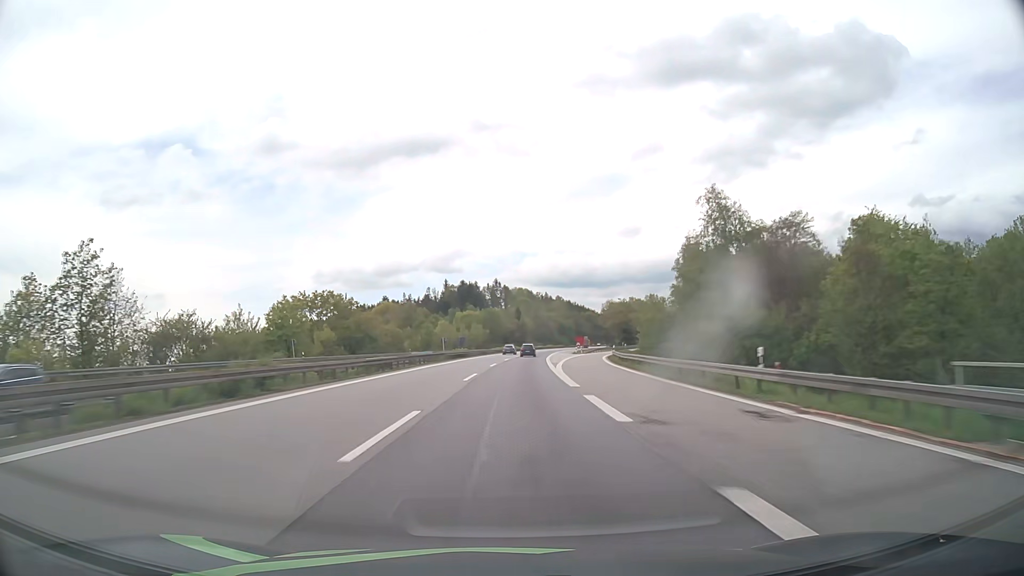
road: motorway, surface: asphalt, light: Day
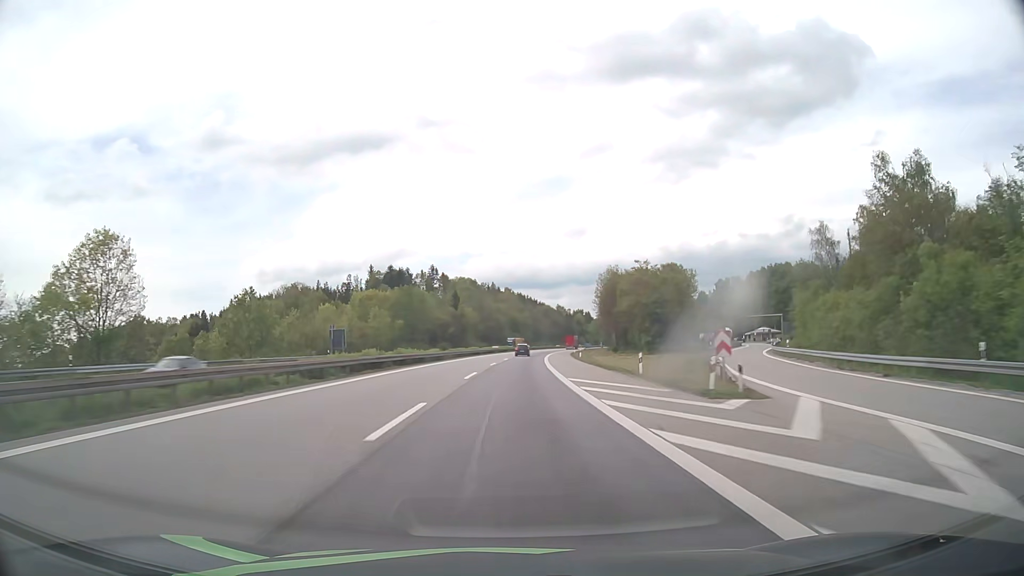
(+3.6, +89.0) m; +5°
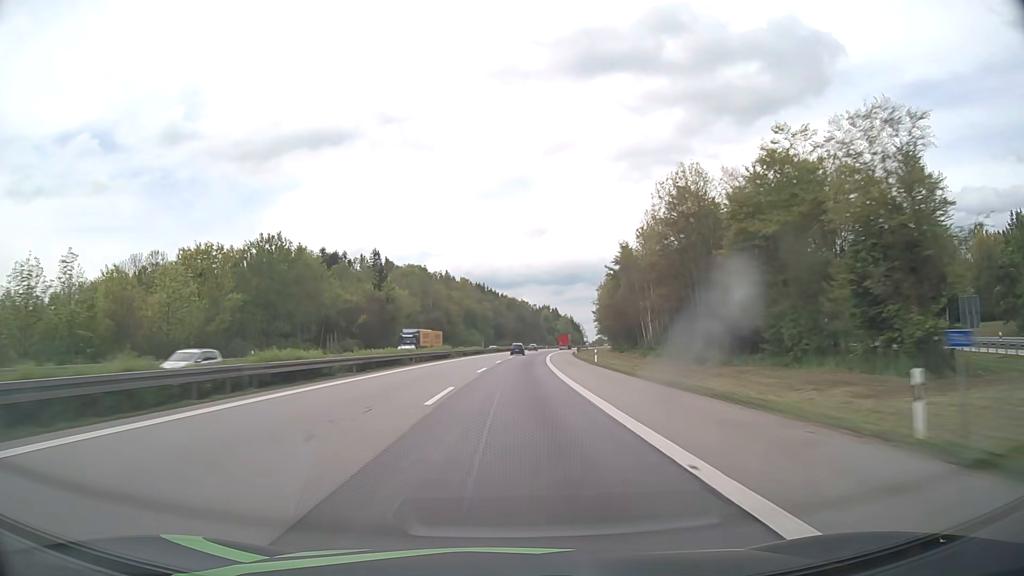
(+2.0, +66.8) m; +3°
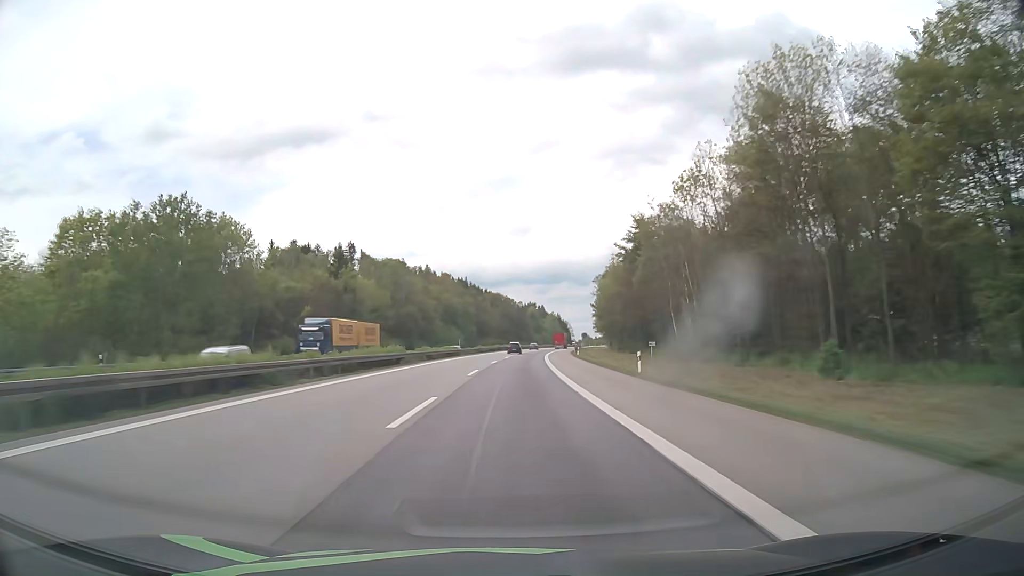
(+0.3, +22.3) m; +1°
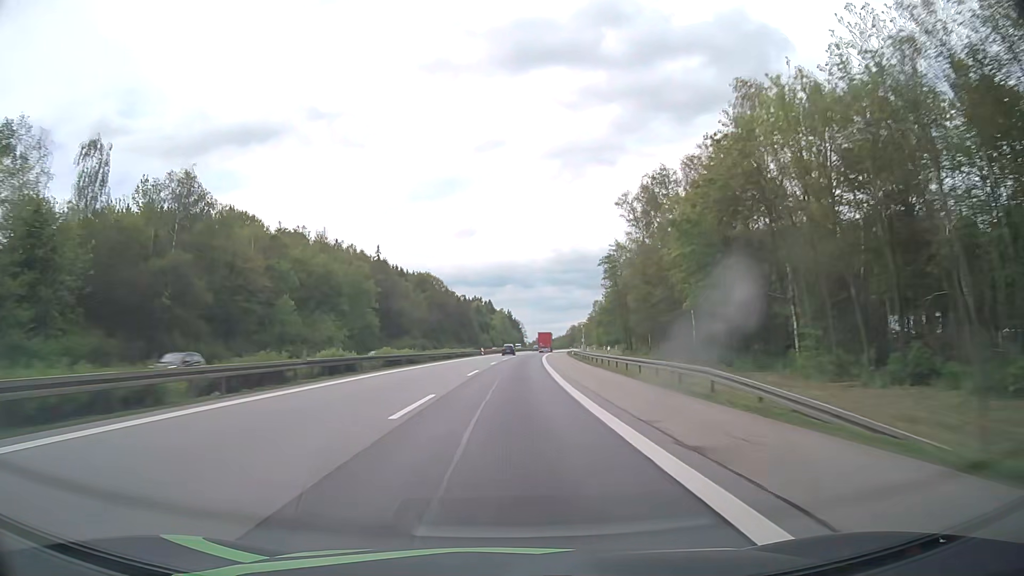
(+3.7, +89.0) m; +5°
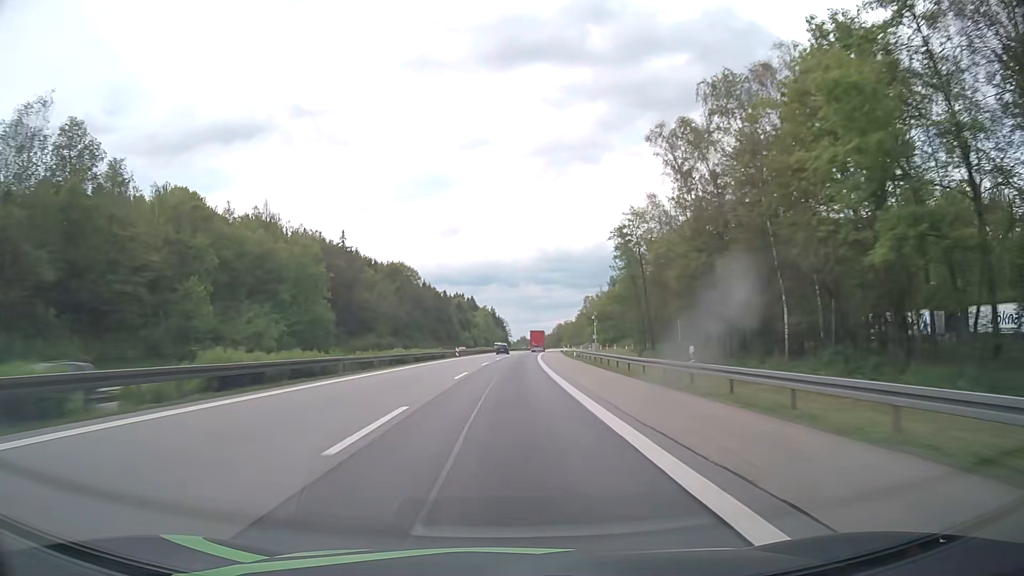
(+0.2, +22.3) m; +1°
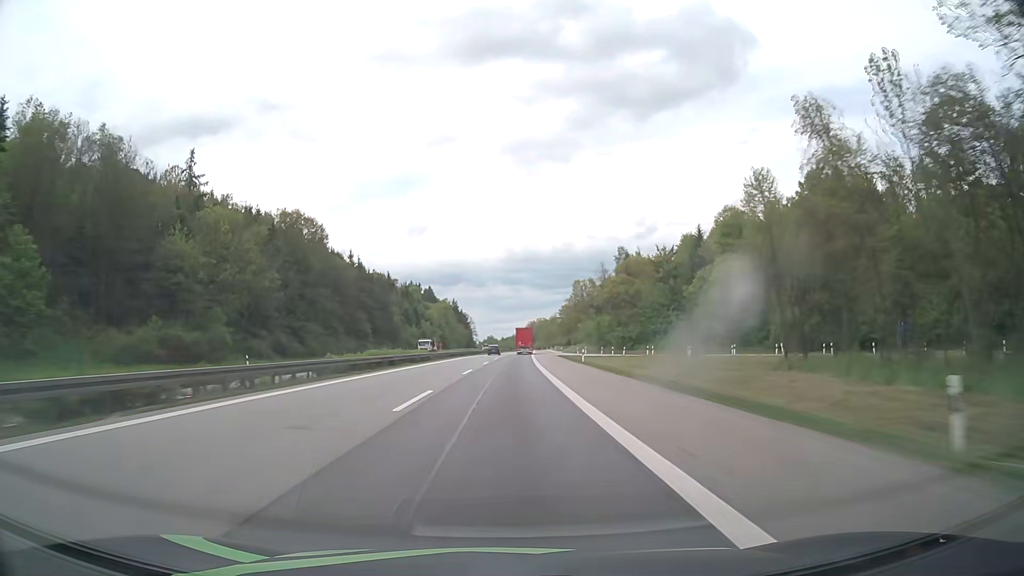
(+1.9, +66.8) m; +3°
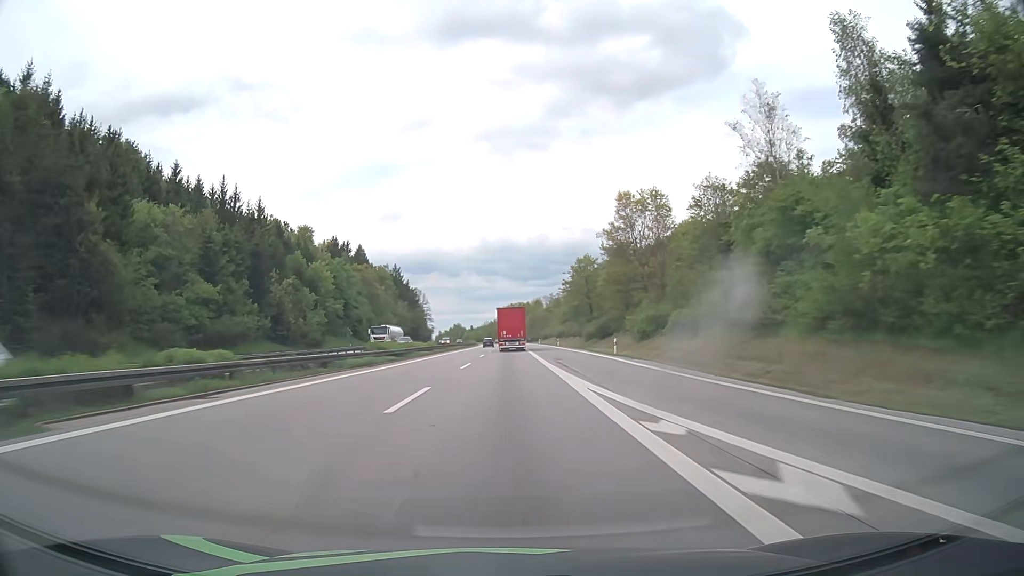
(+2.5, +109.9) m; +2°
(0, +10) (0, +20) (0, +30) (0, +40) (0, +50) (0, +60) (0, +70) (+1, +80) (+1, +90) (+1, +100) m
